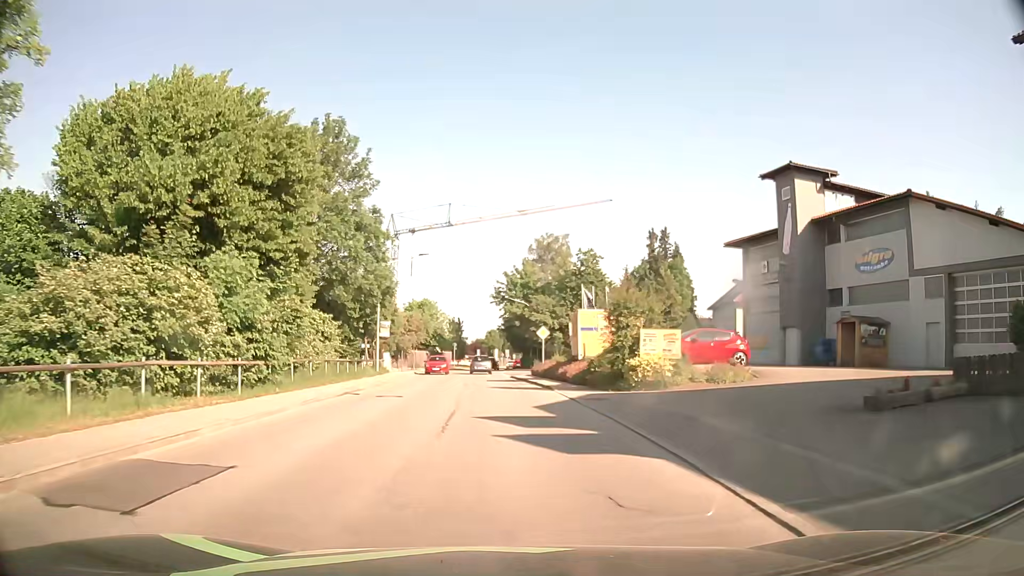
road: secondary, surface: asphalt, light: Day
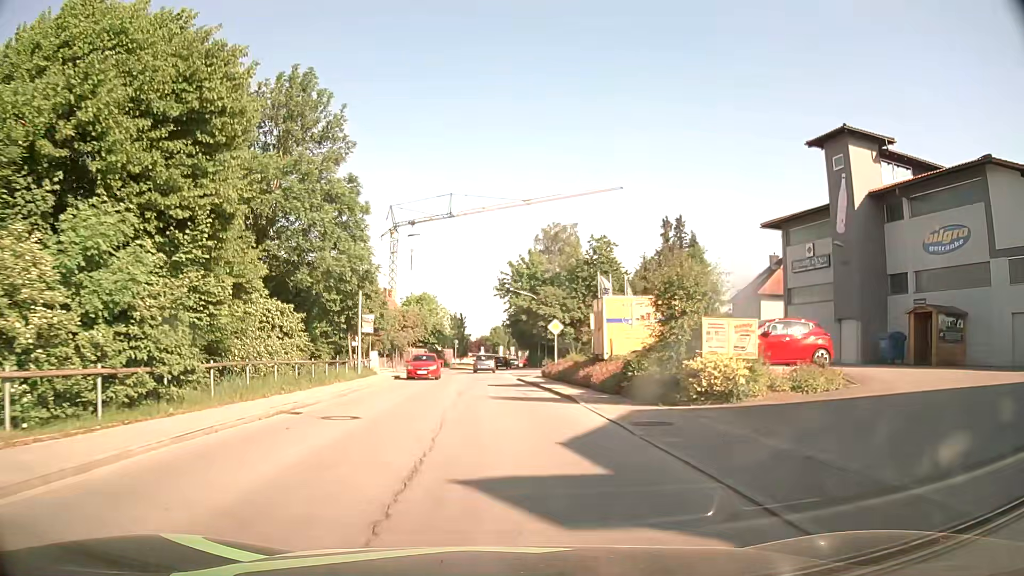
(0.0, +6.5) m; -1°
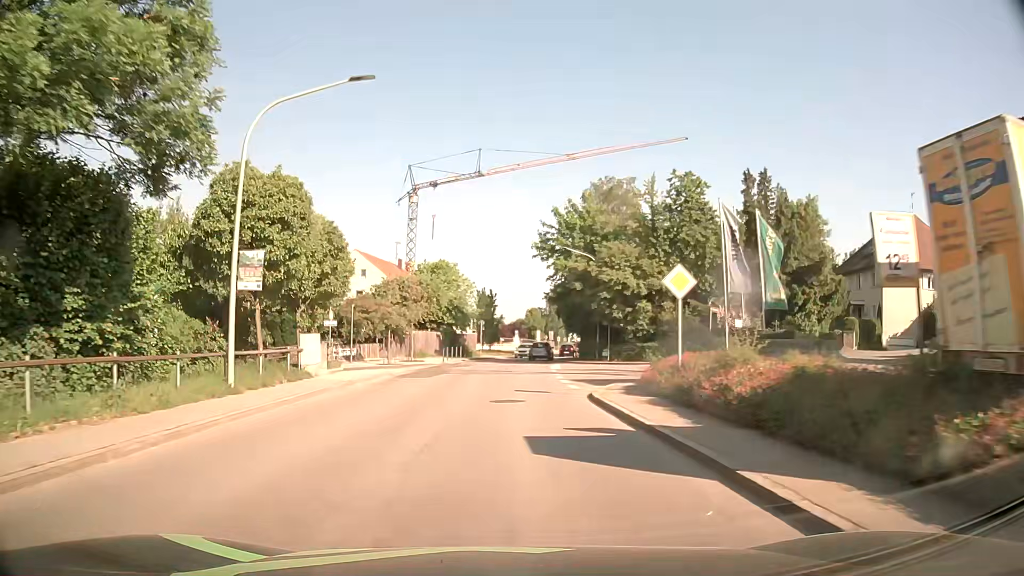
(-0.4, +19.9) m; -3°
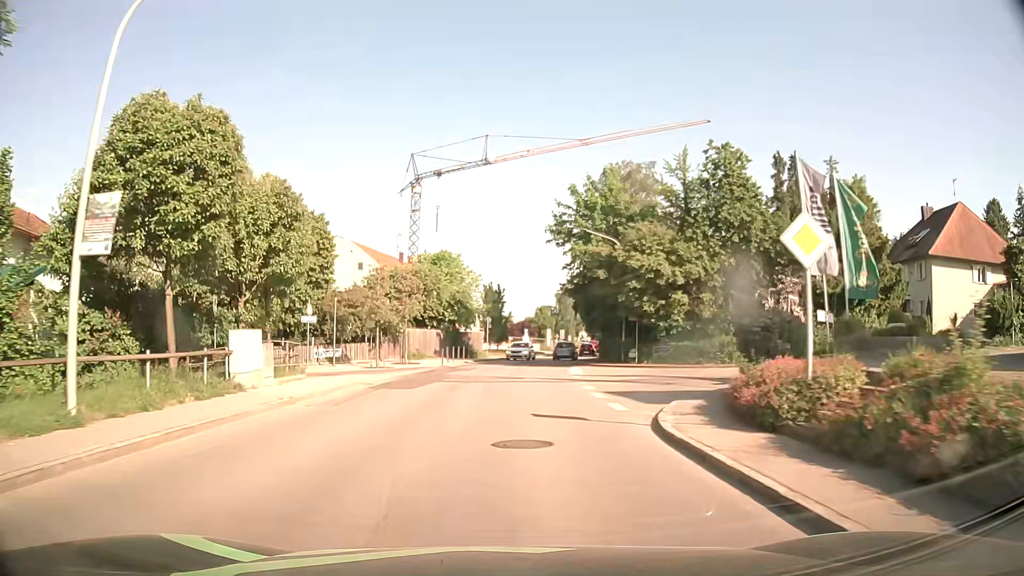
(0.0, +6.5) m; -1°
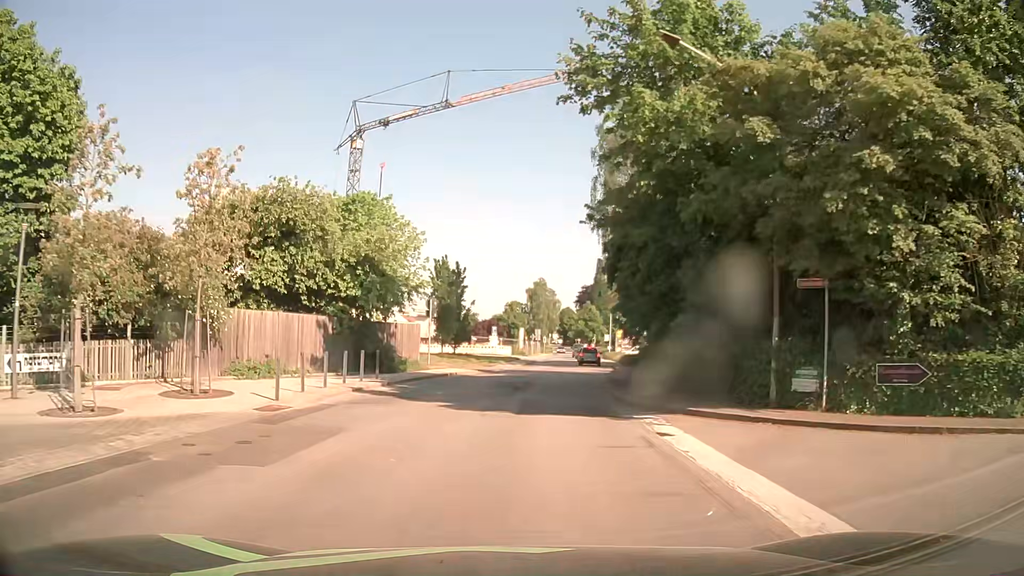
(+0.4, +24.4) m; +2°
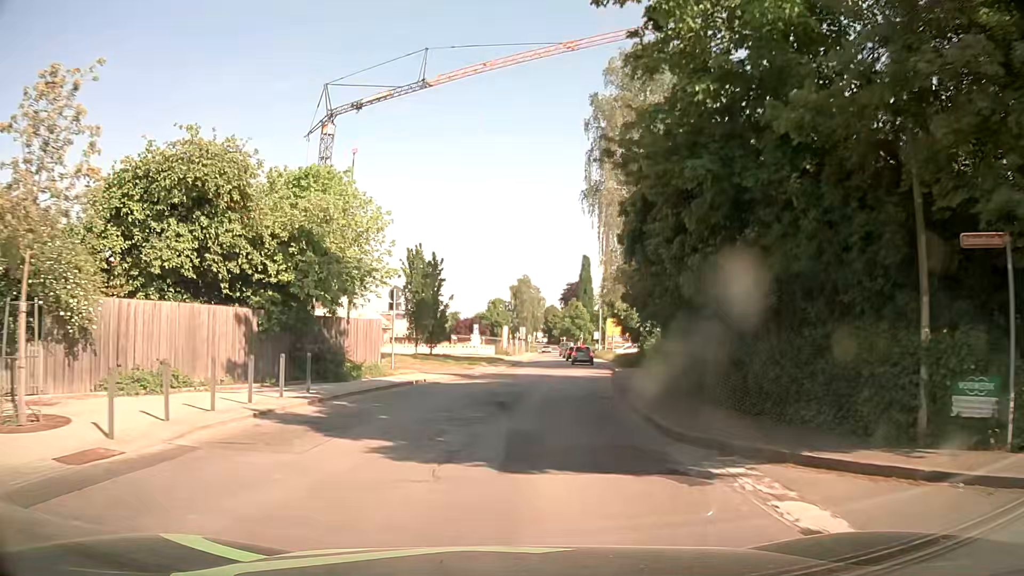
(+0.2, +5.9) m; +2°
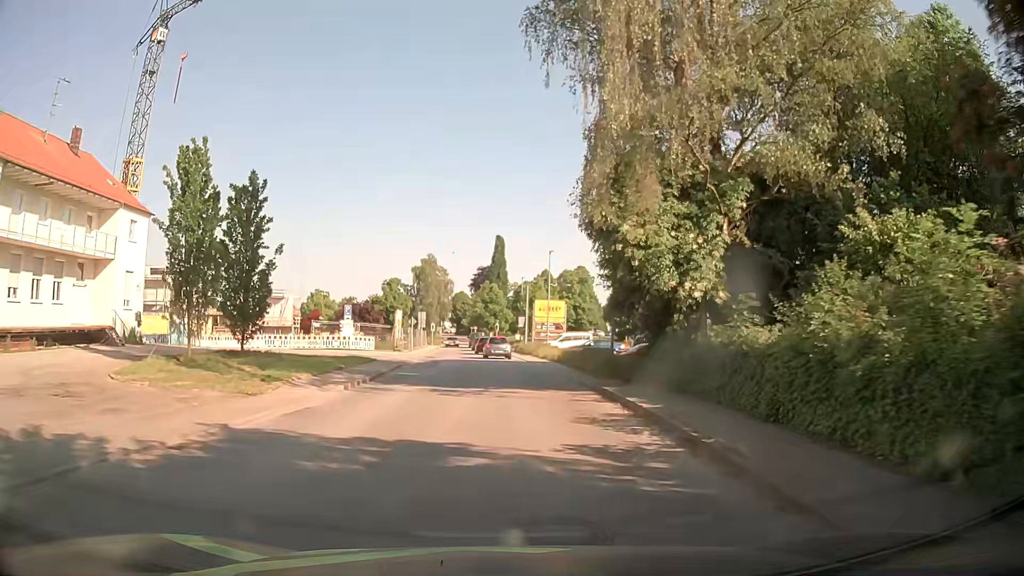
(+1.6, +24.1) m; +8°
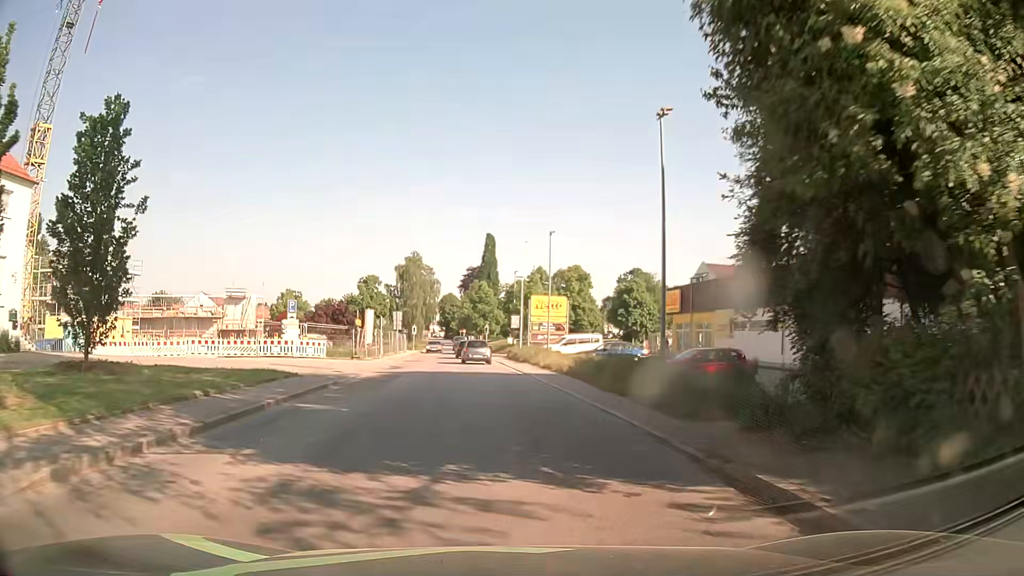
(+0.2, +11.5) m; +1°
(0, +10) (0, +20) (-1, +30) (-2, +40) (-2, +50) (-3, +60) (-4, +70) (-5, +80) (-6, +90) (-7, +100) m
